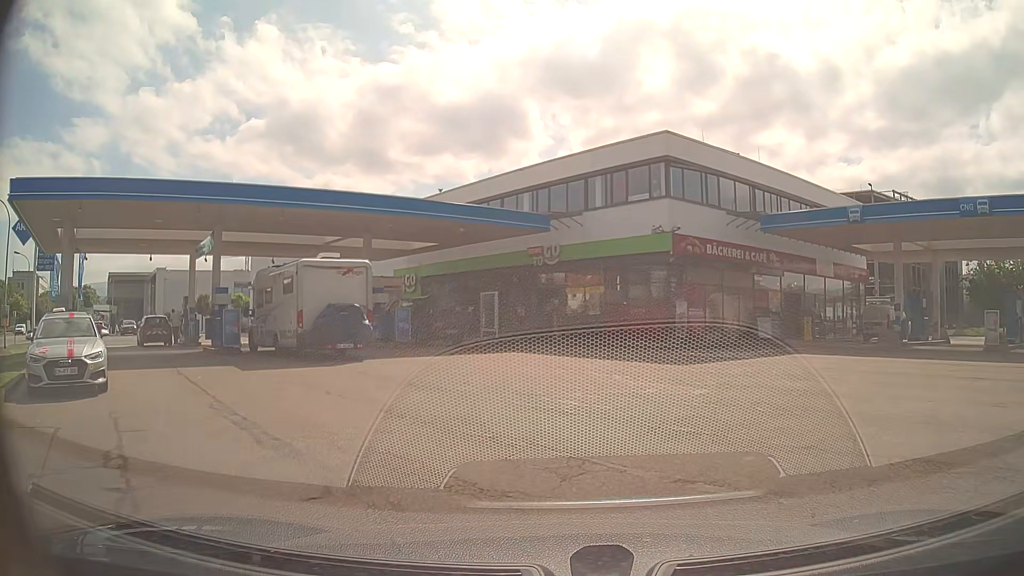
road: service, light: Day
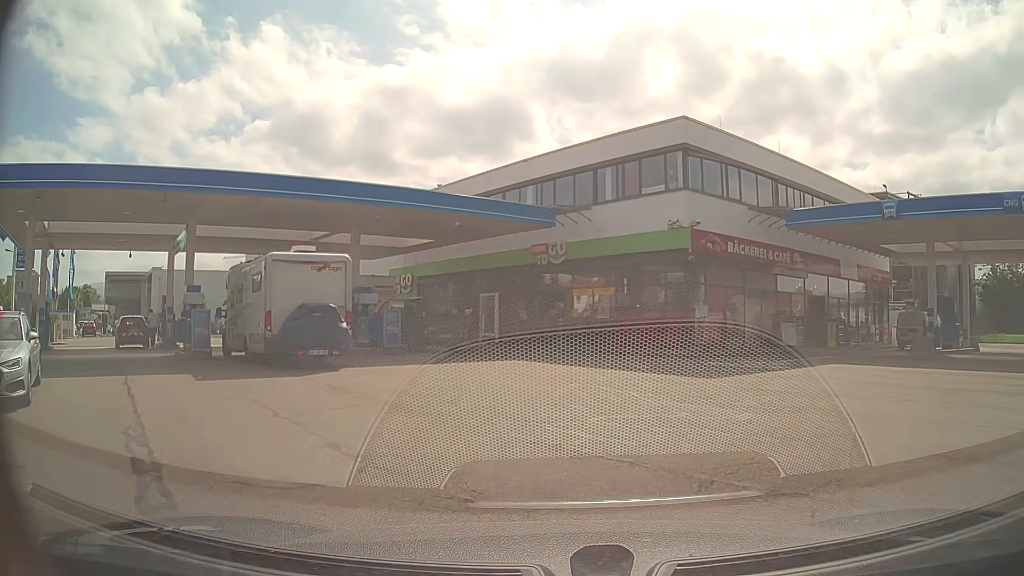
(-0.1, +2.5) m; -1°
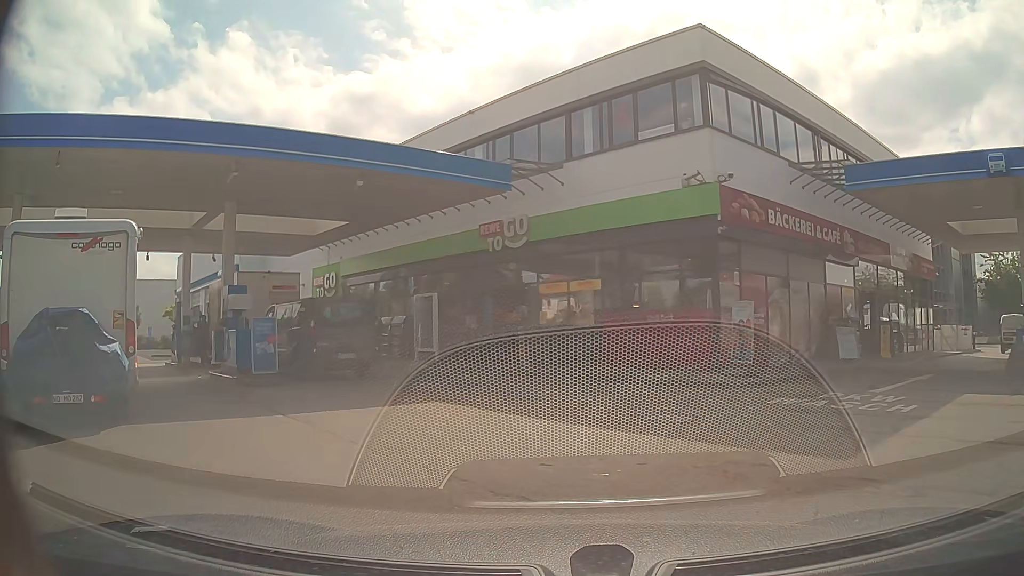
(+0.2, +8.1) m; +2°
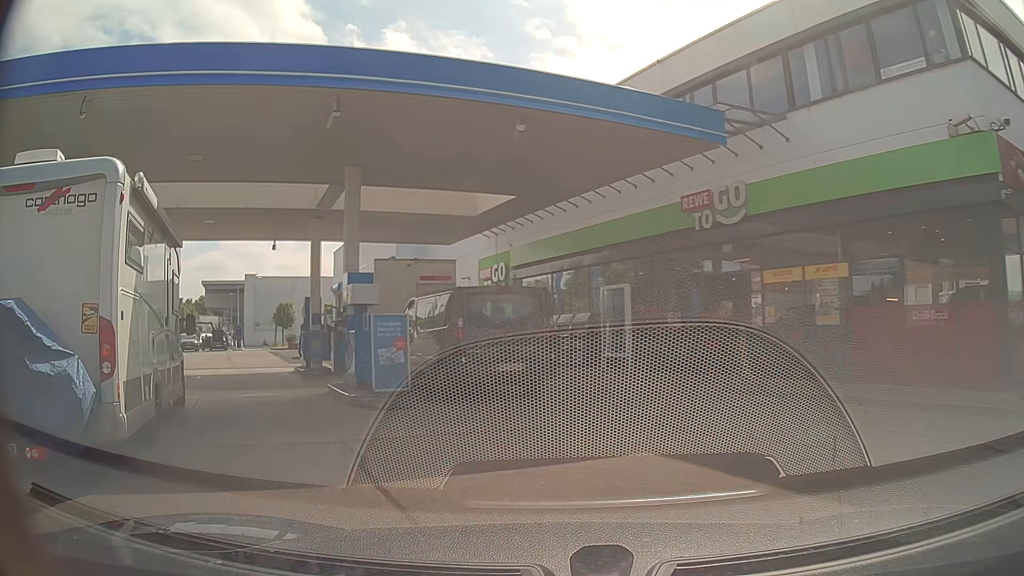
(-0.5, +4.4) m; -16°
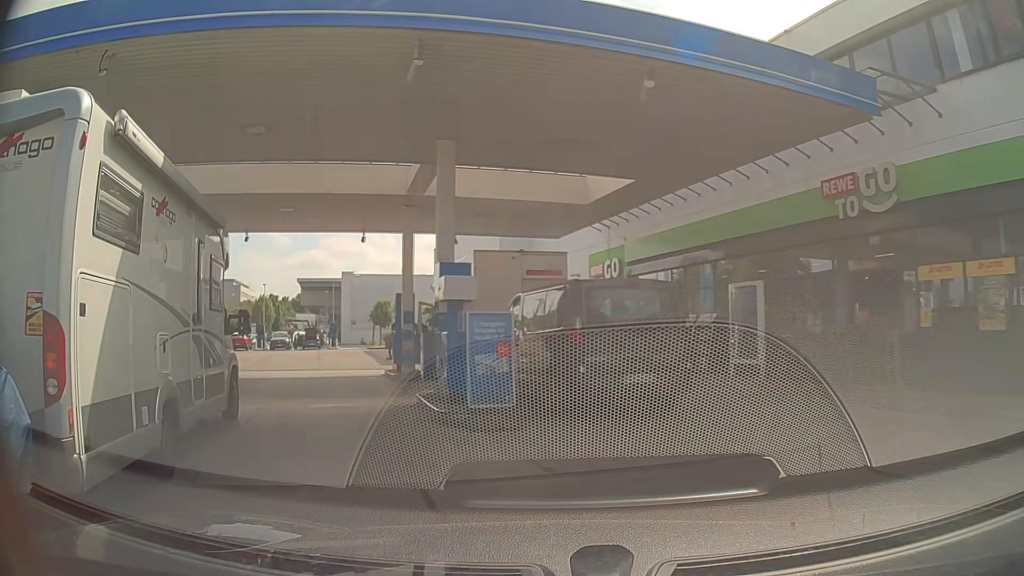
(-0.2, +2.1) m; -8°
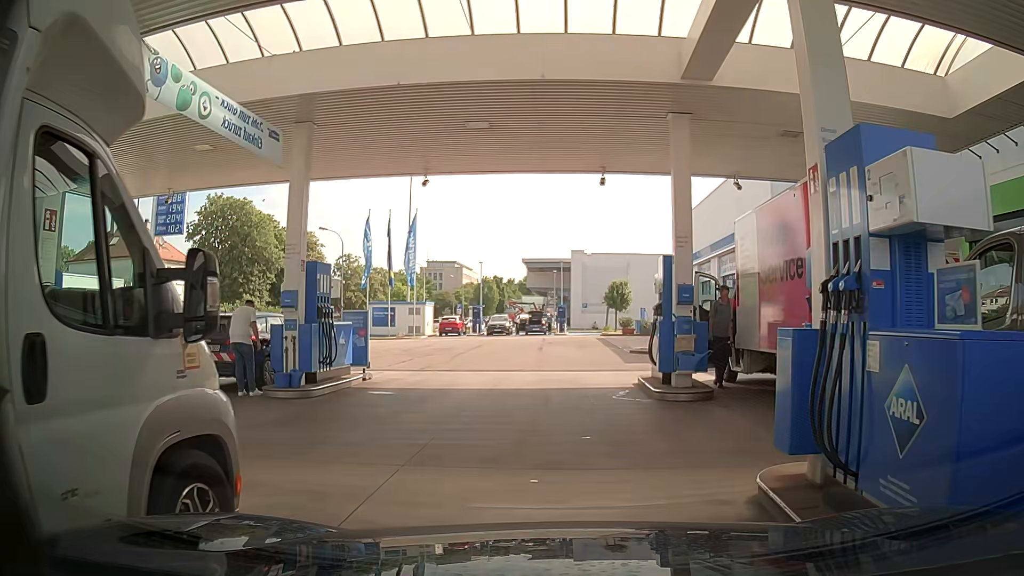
(-1.7, +7.1) m; -19°
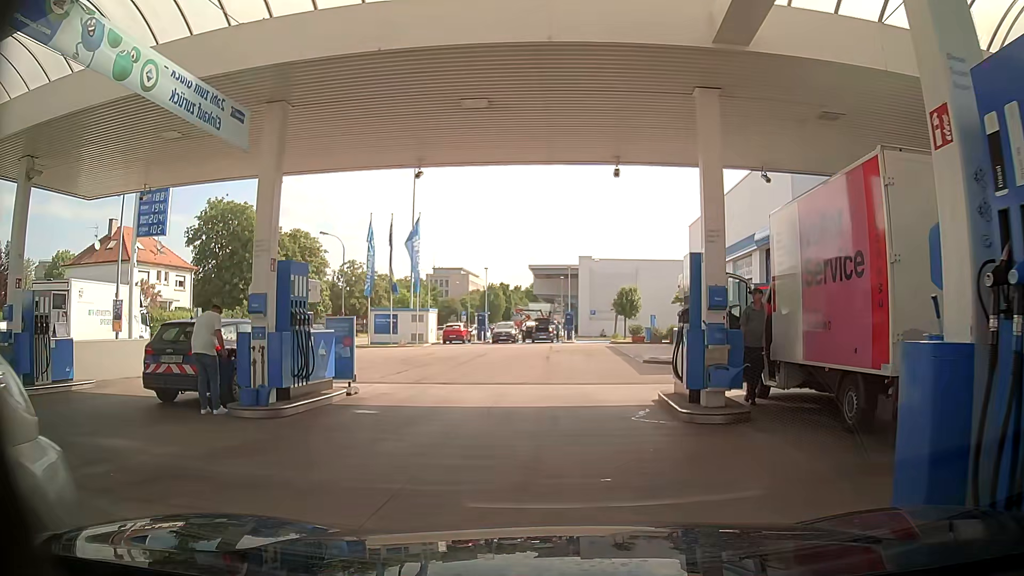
(0.0, +1.6) m; +1°
